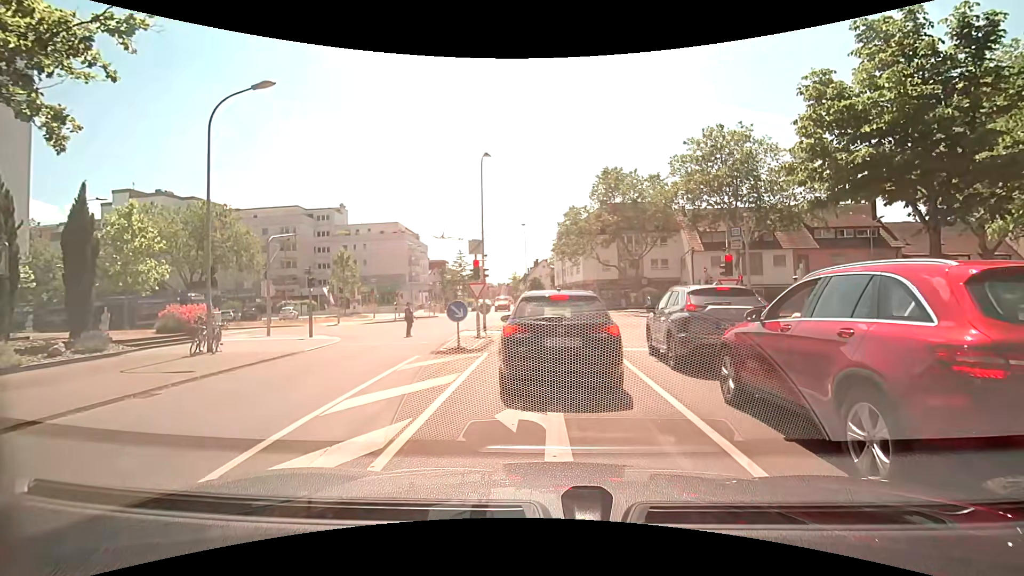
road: residential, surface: asphalt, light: Day
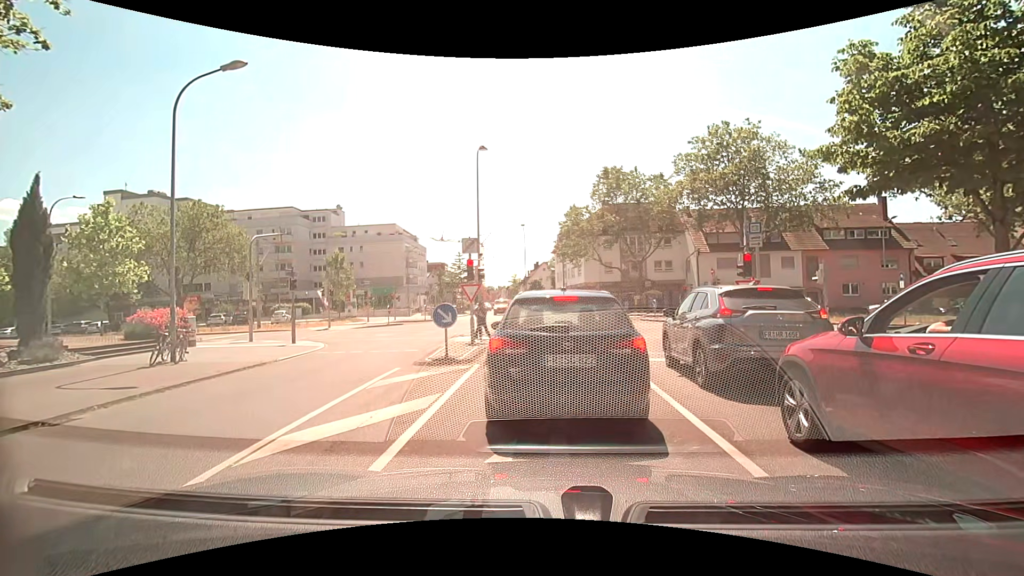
(0.0, +1.7) m; 0°
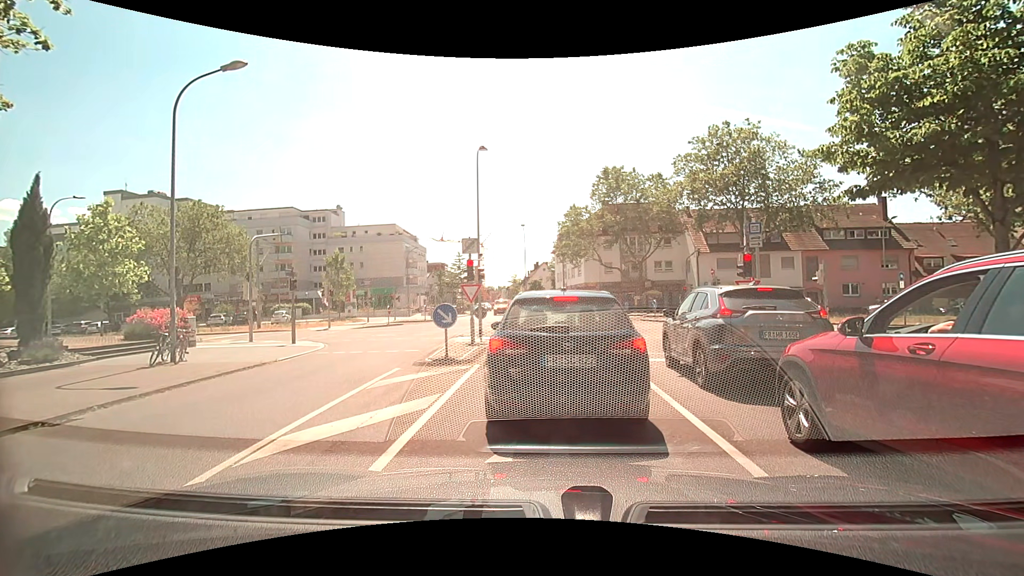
(0.0, +0.1) m; 0°
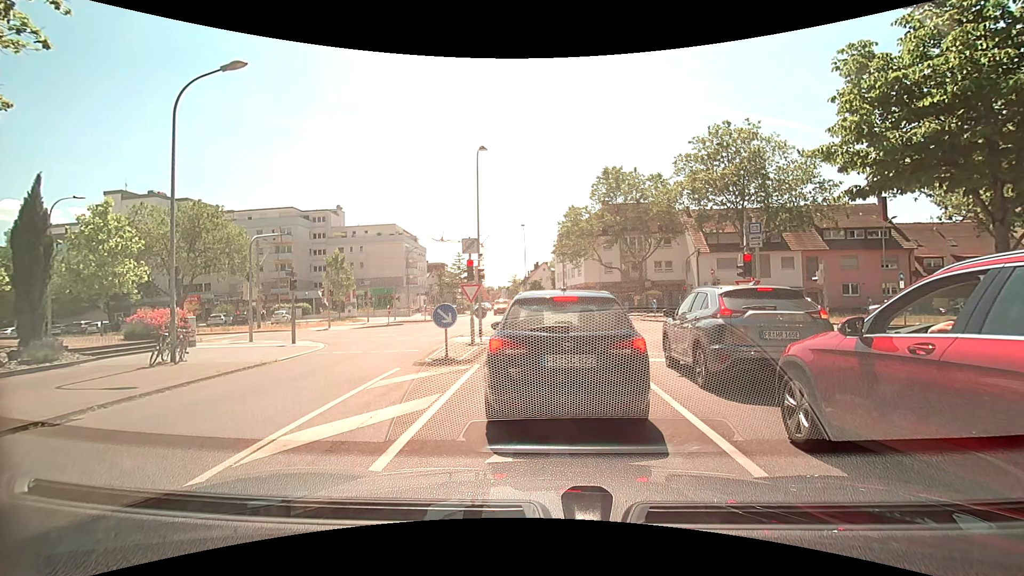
(0.0, 0.0) m; 0°
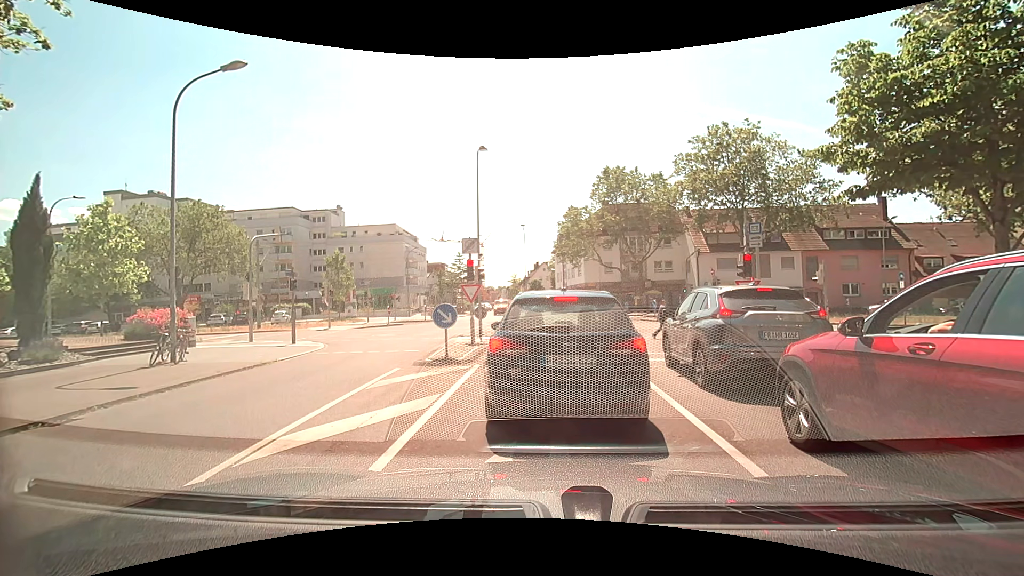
(0.0, 0.0) m; 0°
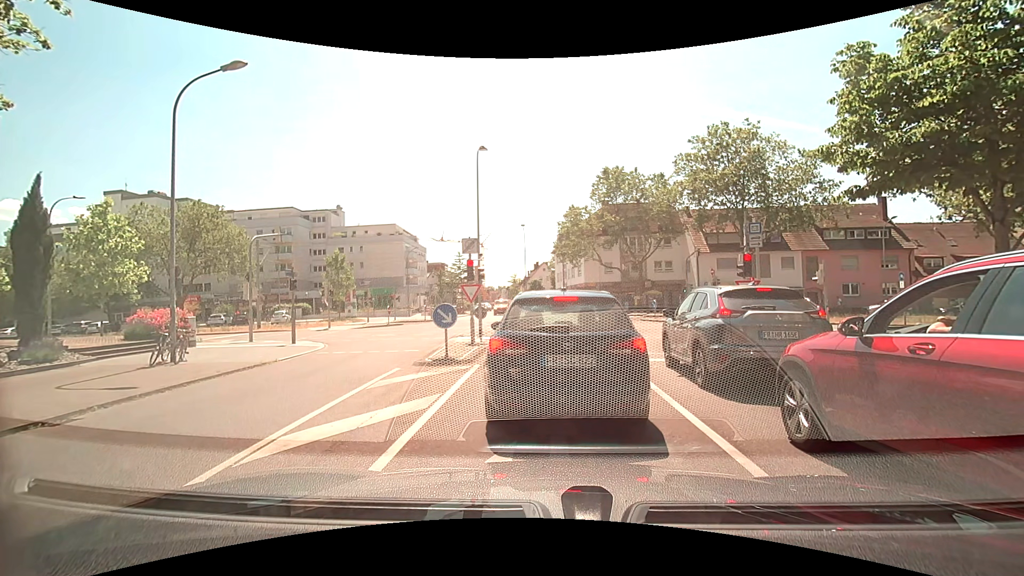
(0.0, 0.0) m; 0°
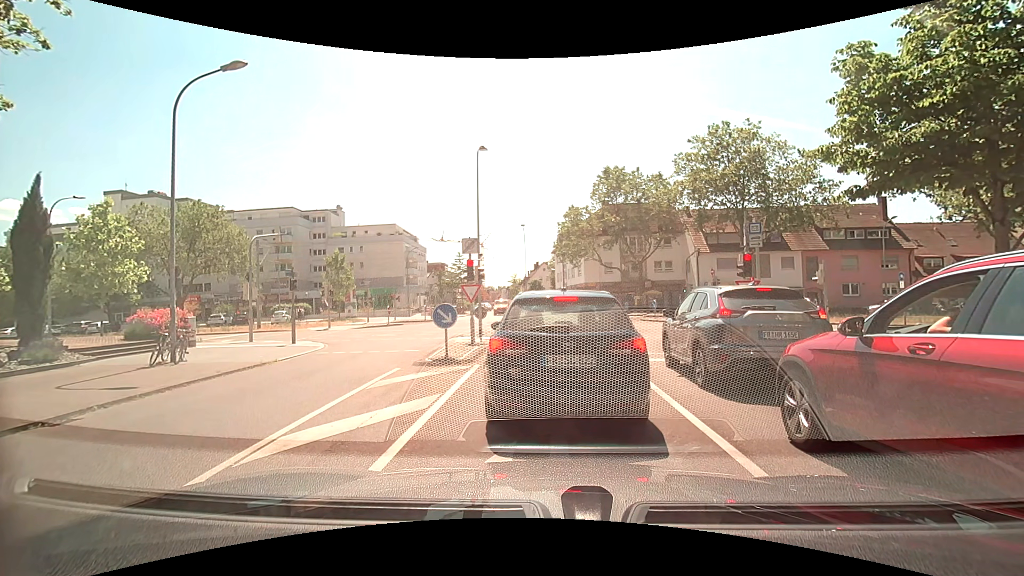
(0.0, 0.0) m; 0°
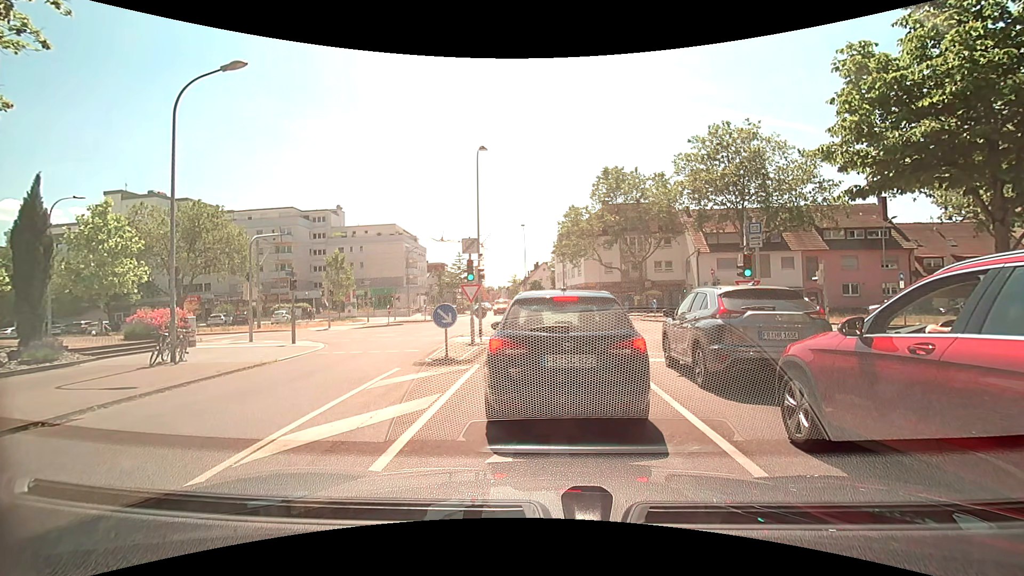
(0.0, 0.0) m; 0°
(0, +10) (0, +20) (-1, +30) (-4, +39) (-10, +48) (-19, +50) (-29, +50) (-39, +51) (-49, +51) (-59, +52) m
